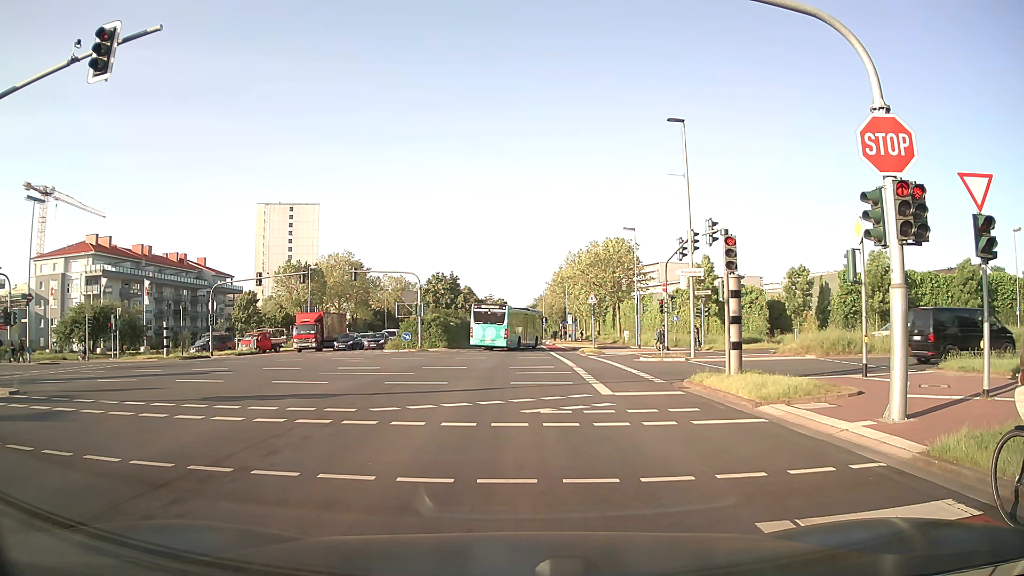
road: secondary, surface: asphalt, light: Day
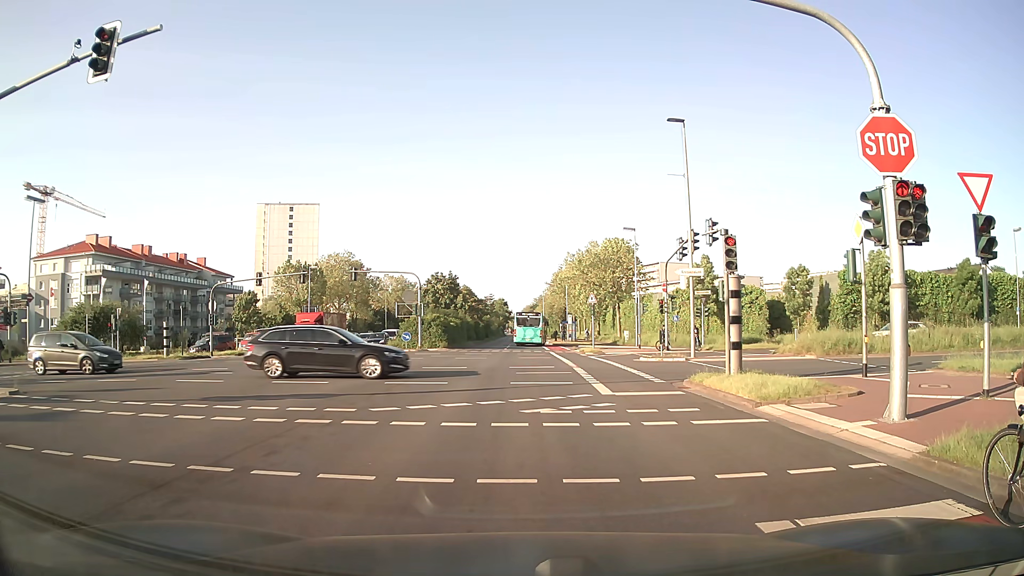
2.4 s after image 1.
(0.0, 0.0) m; 0°
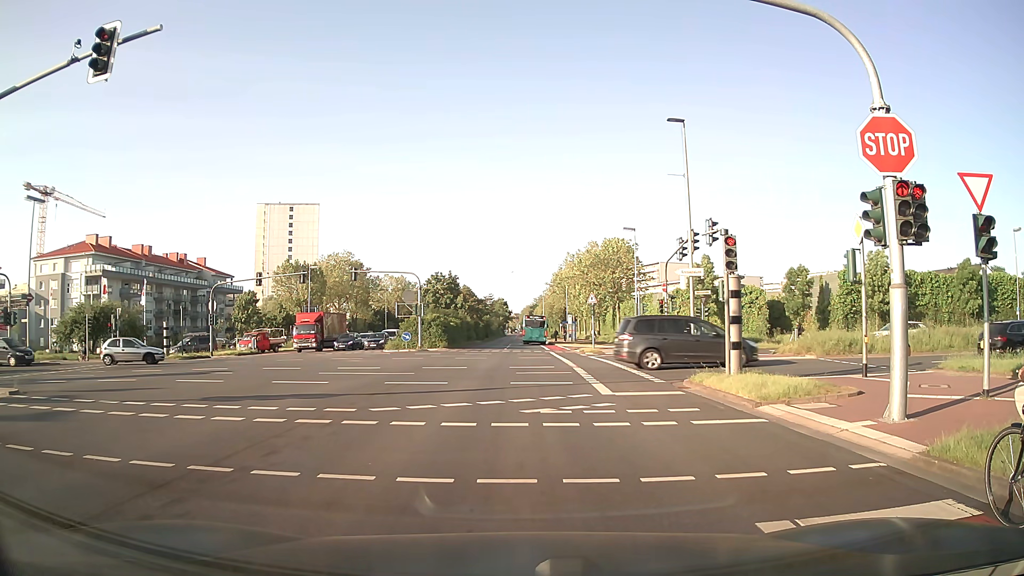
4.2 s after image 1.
(0.0, 0.0) m; 0°
(0, +10) (0, +20) (0, +30) (+1, +40) (+1, +50) (+1, +60) (+1, +70) (+1, +80) (+1, +90) (+1, +100) m
